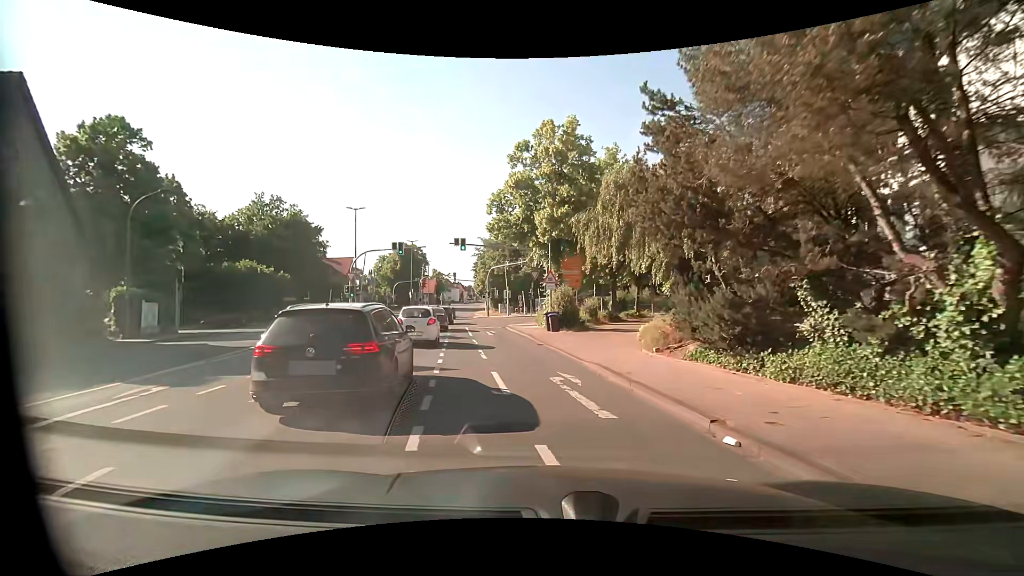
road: unclassified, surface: asphalt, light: Day
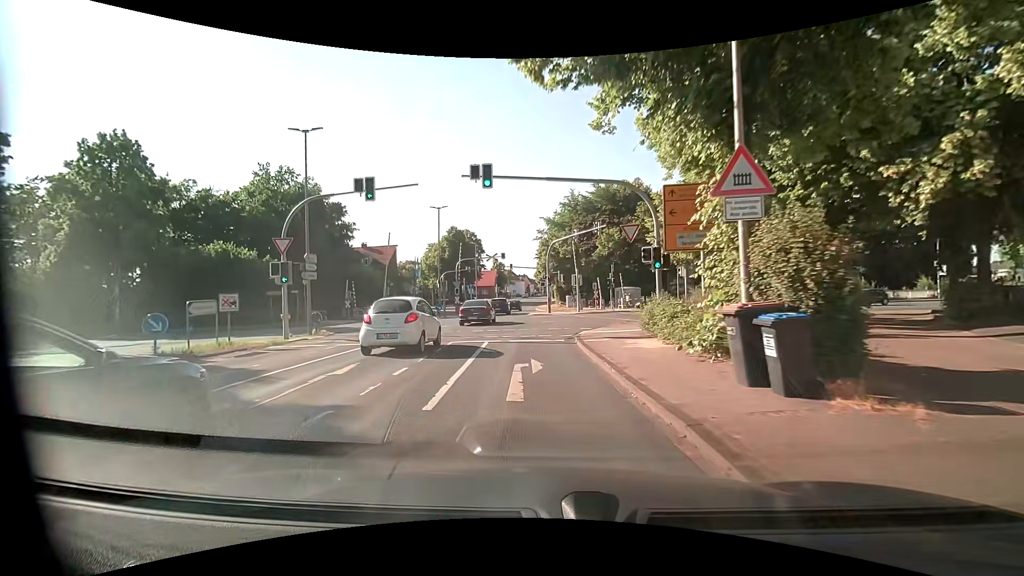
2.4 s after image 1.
(-1.1, +20.0) m; -8°
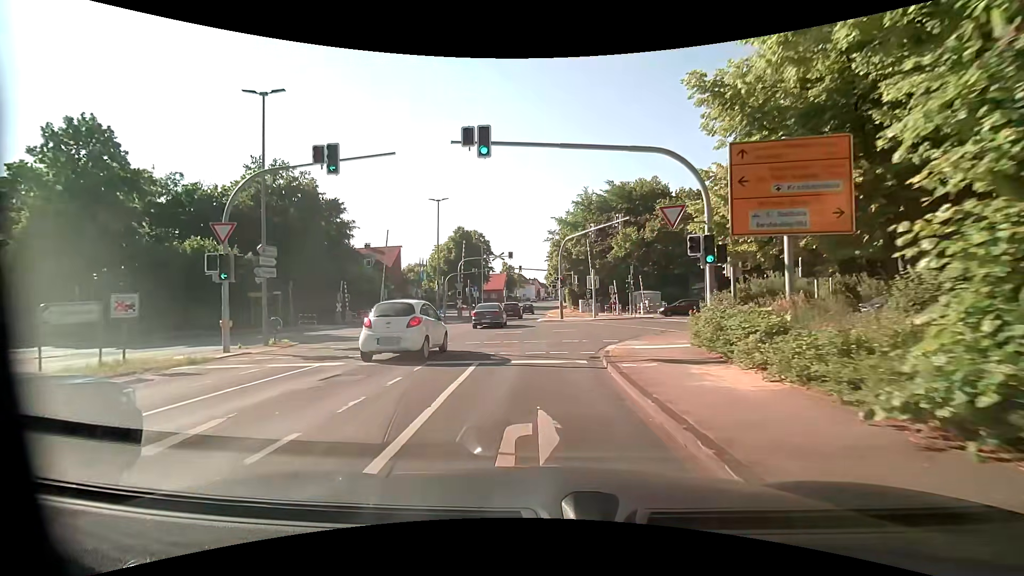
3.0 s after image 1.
(0.0, +4.9) m; -1°
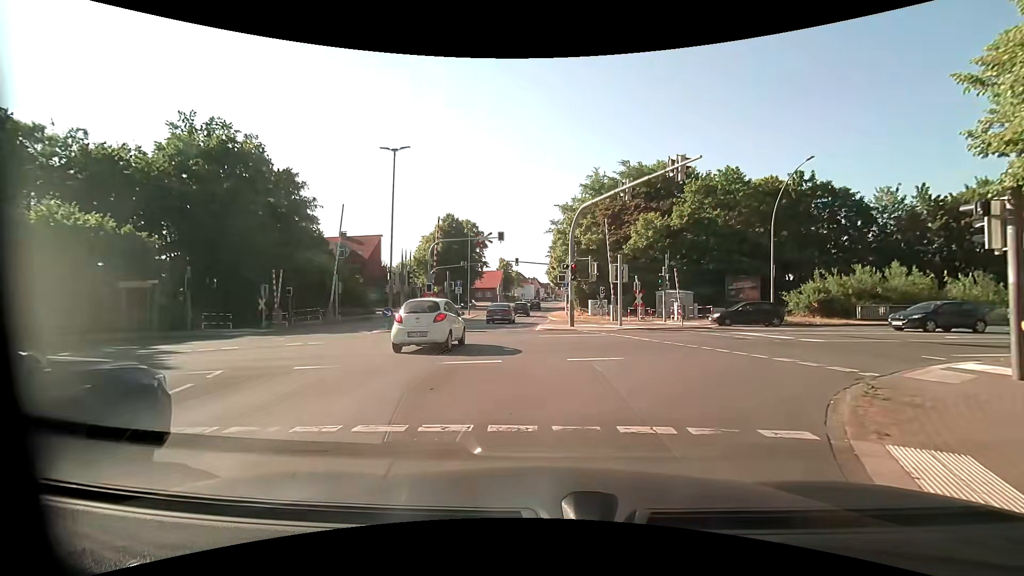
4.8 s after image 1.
(-0.2, +12.4) m; -1°
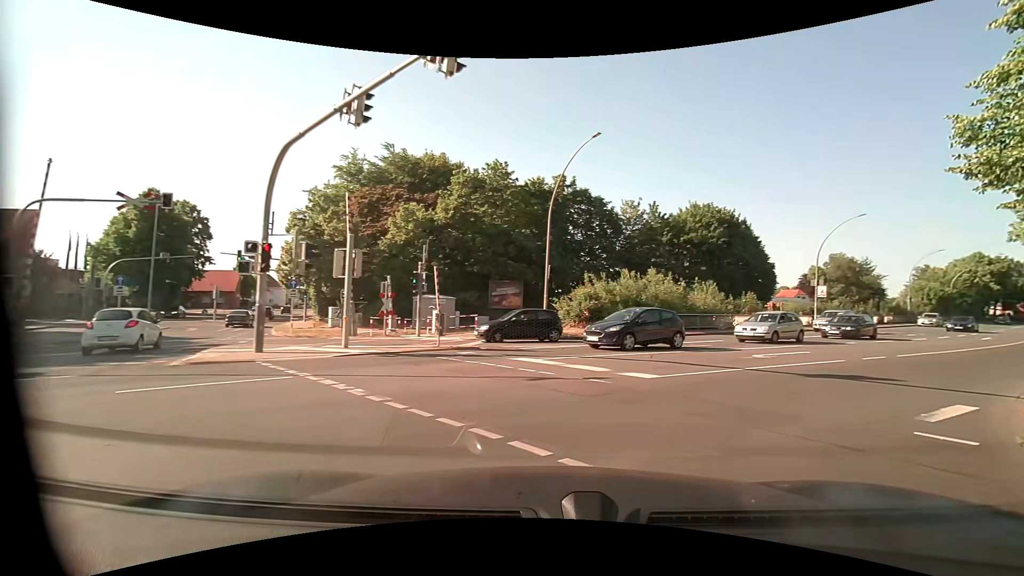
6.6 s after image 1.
(+1.8, +9.7) m; +27°
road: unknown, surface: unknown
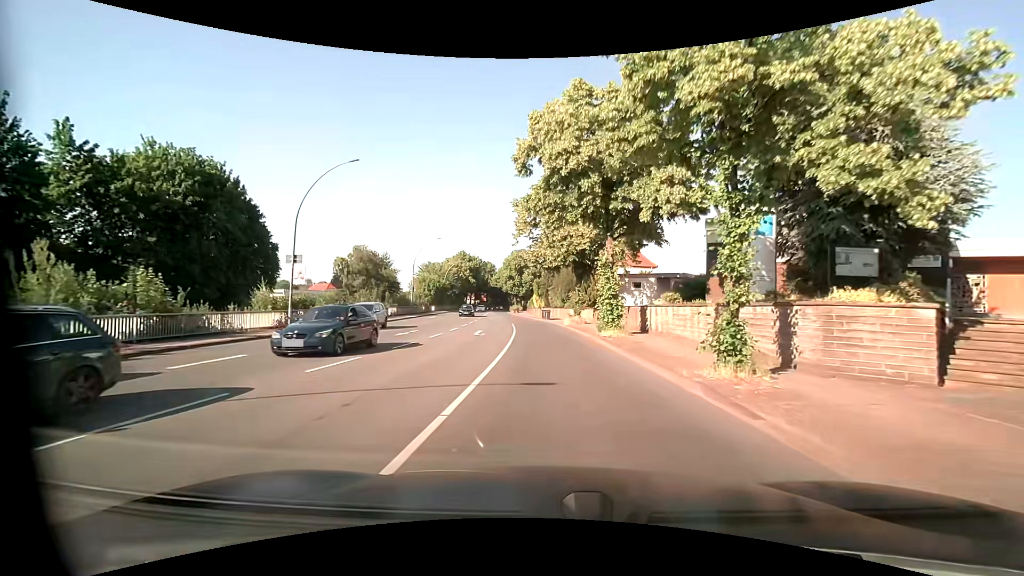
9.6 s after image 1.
(+11.6, +18.1) m; +49°
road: primary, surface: asphalt
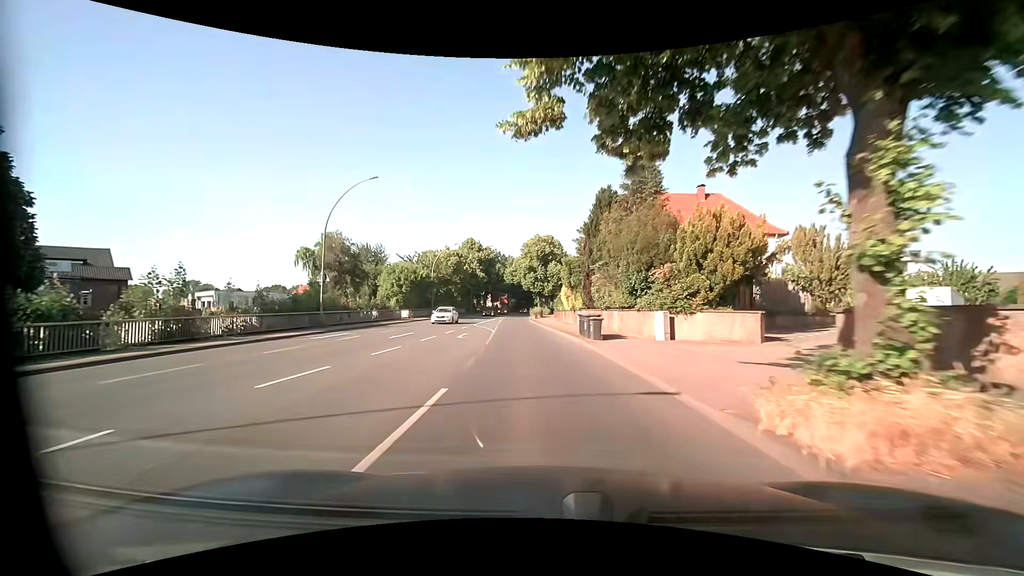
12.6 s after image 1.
(0.0, +32.5) m; -3°
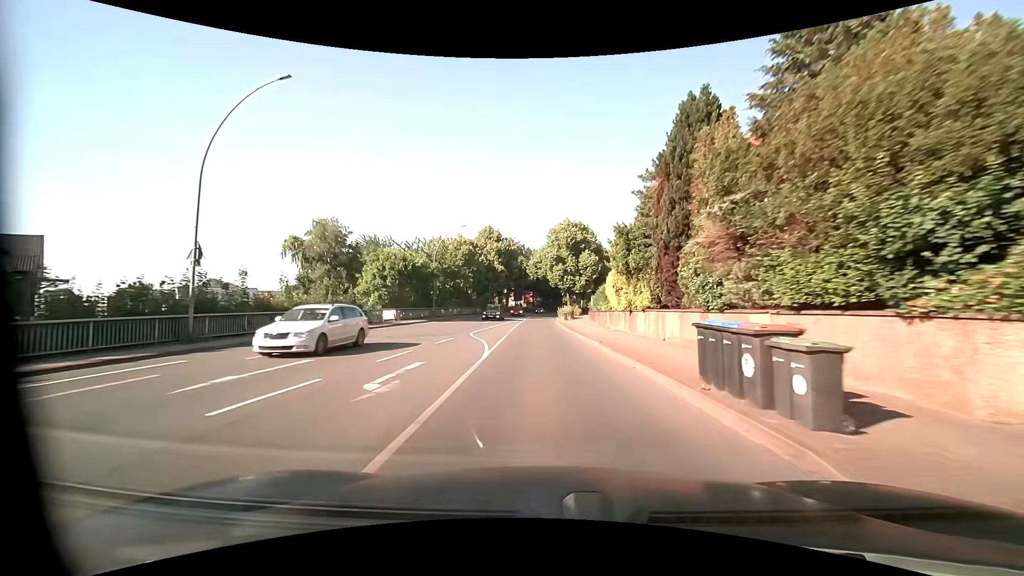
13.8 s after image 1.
(-0.4, +15.0) m; -3°
(0, +10) (0, +20) (0, +30) (0, +40) (0, +50) (0, +60) (0, +70) (0, +80) (+1, +90) (+2, +100) m
